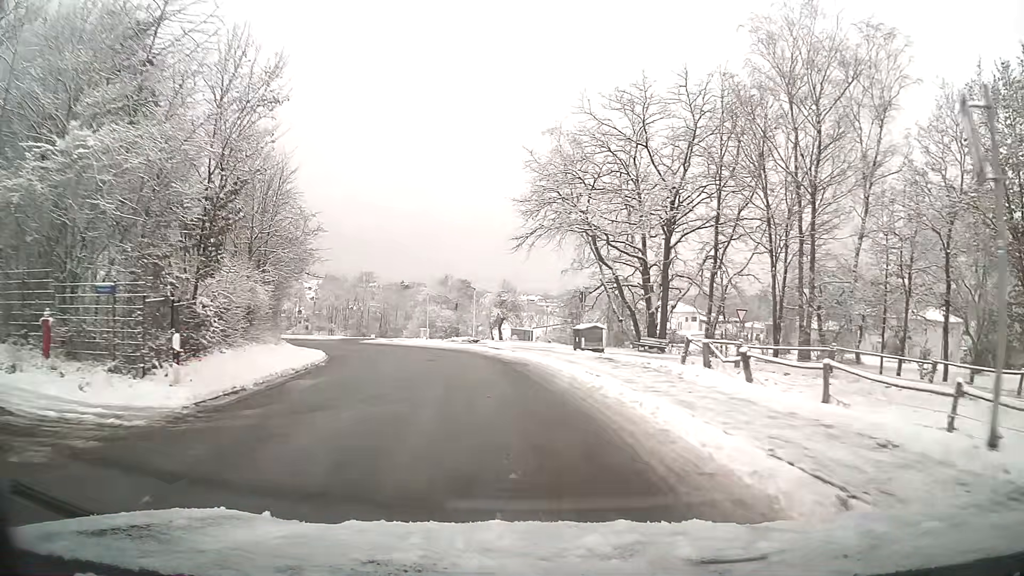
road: unclassified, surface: asphalt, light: Day
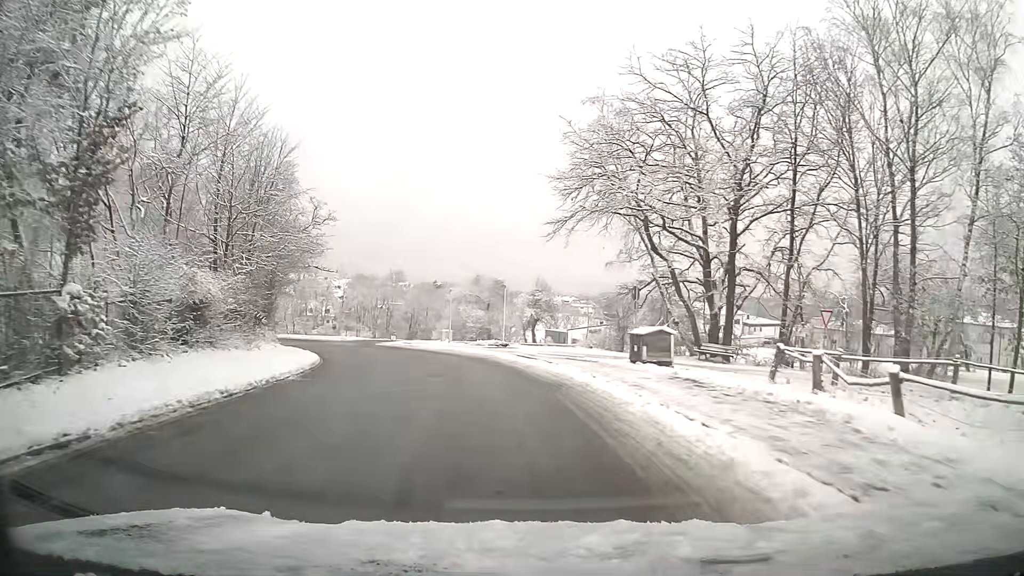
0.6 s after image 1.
(-0.2, +6.4) m; -3°
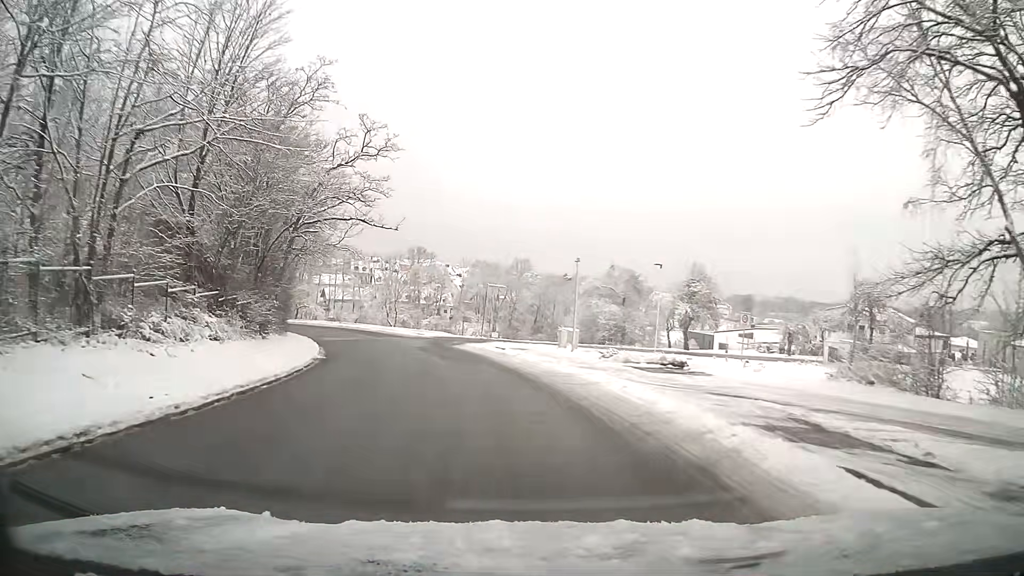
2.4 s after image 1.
(-1.8, +19.5) m; -11°
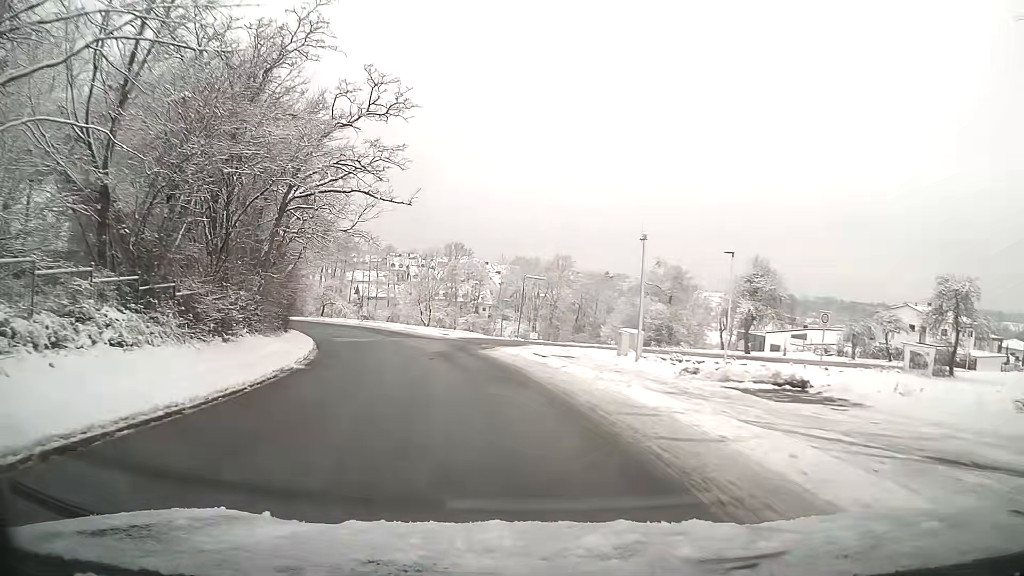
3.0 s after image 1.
(-0.2, +6.7) m; -3°
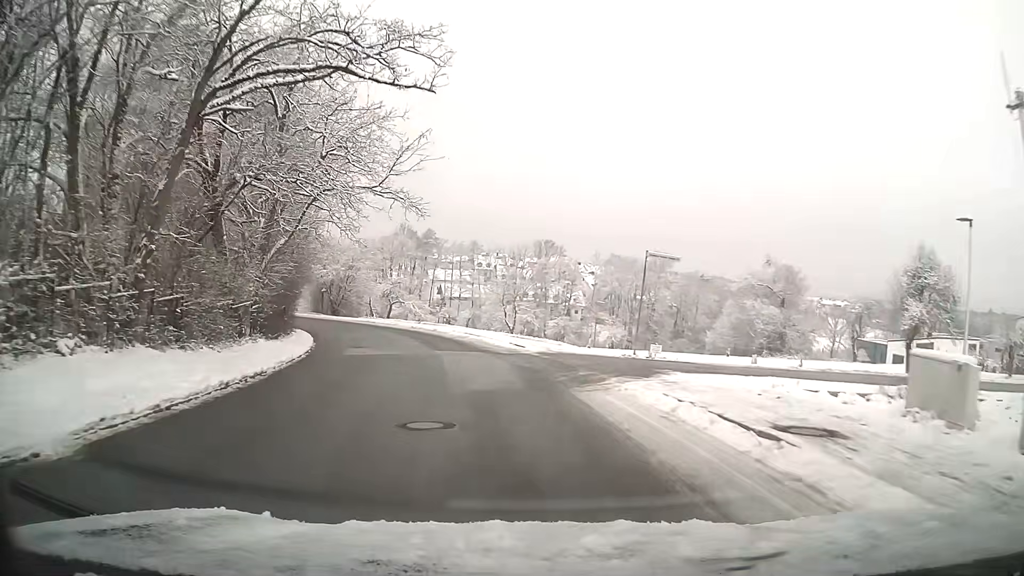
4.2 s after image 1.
(-1.0, +13.5) m; -8°
